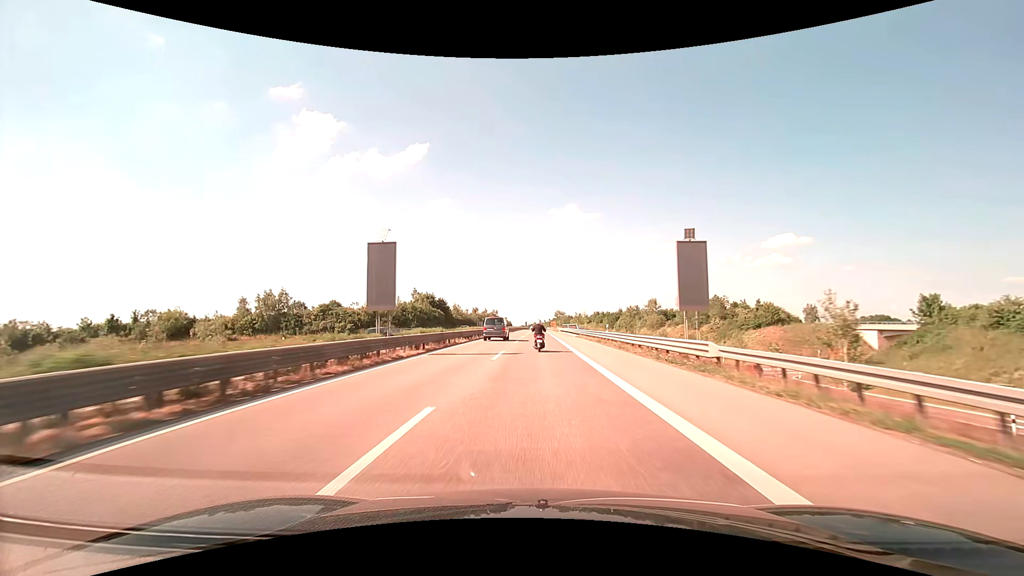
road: trunk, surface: asphalt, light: Day
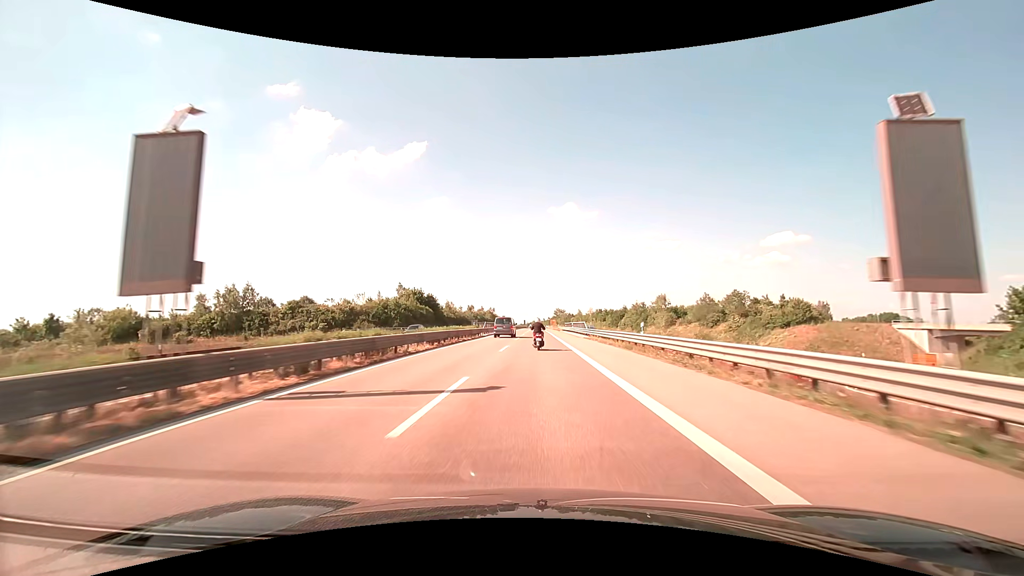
(0.0, +13.5) m; 0°
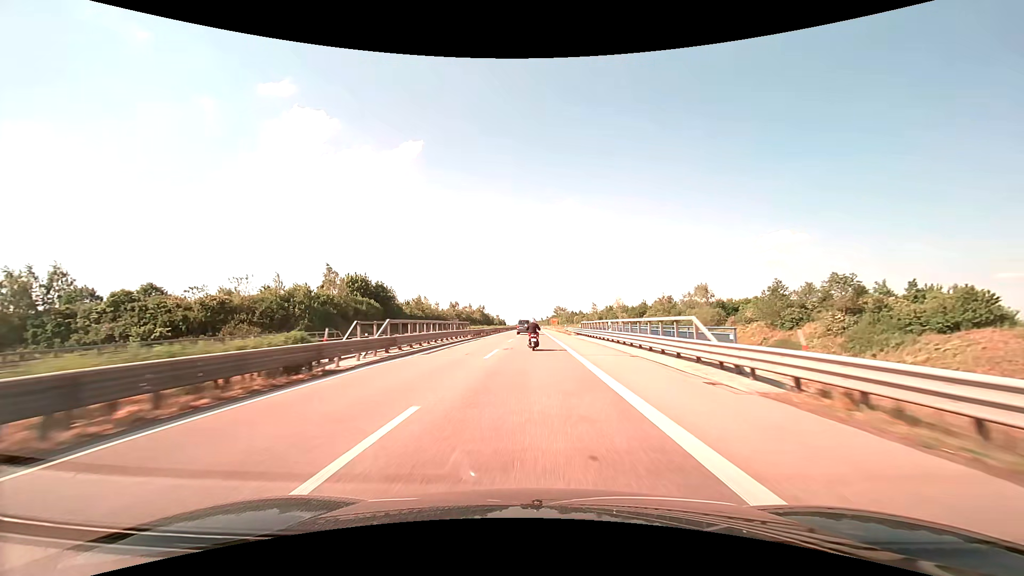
(+0.1, +40.2) m; 0°
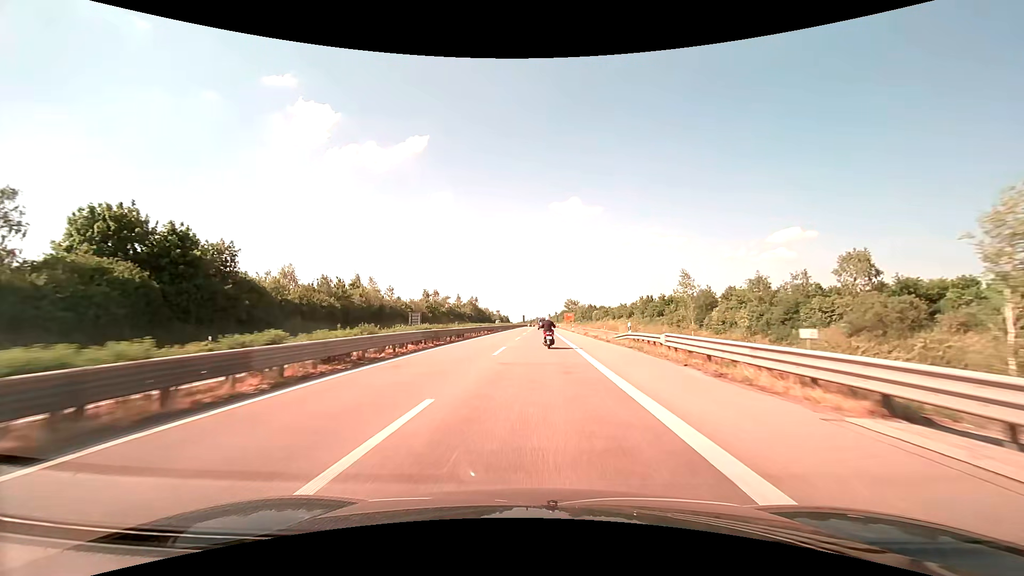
(-0.3, +53.0) m; -1°
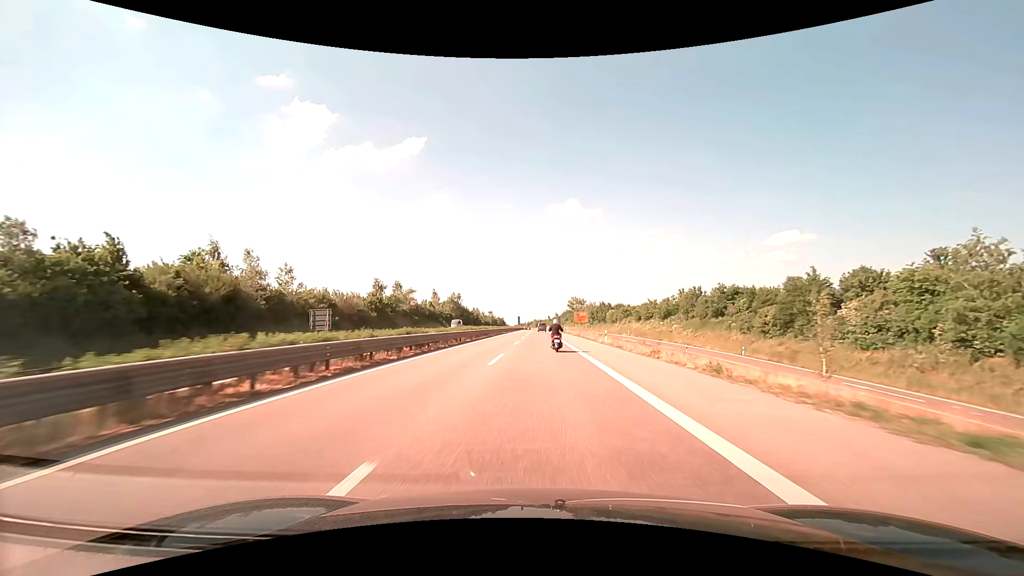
(0.0, +39.5) m; 0°
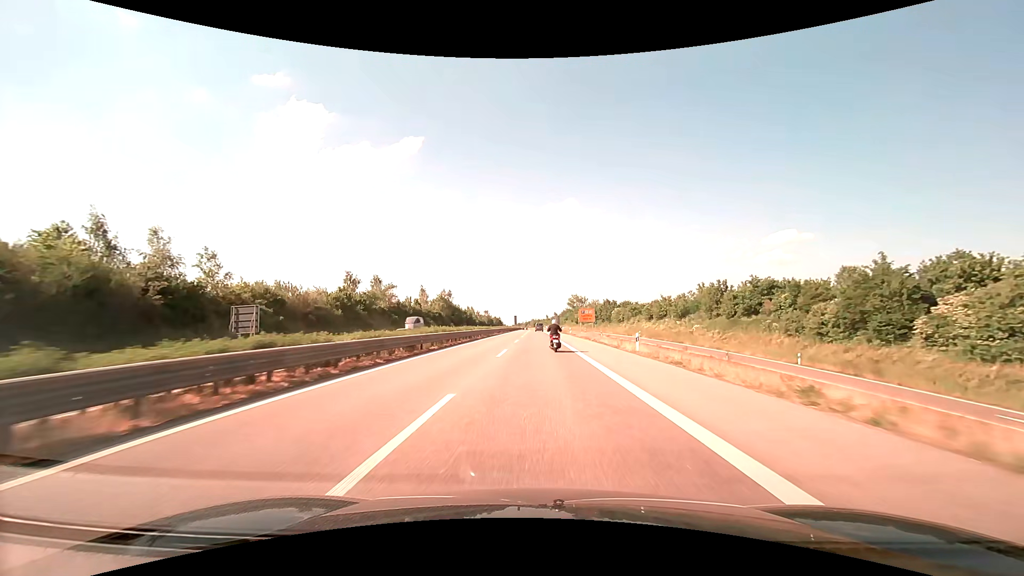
(0.0, +13.1) m; 0°
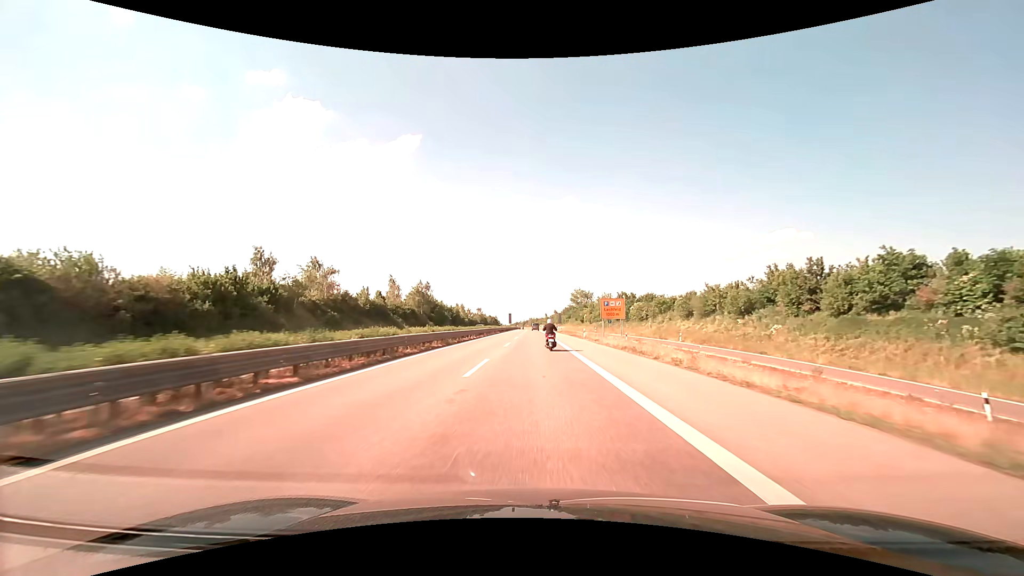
(+0.1, +26.2) m; 0°
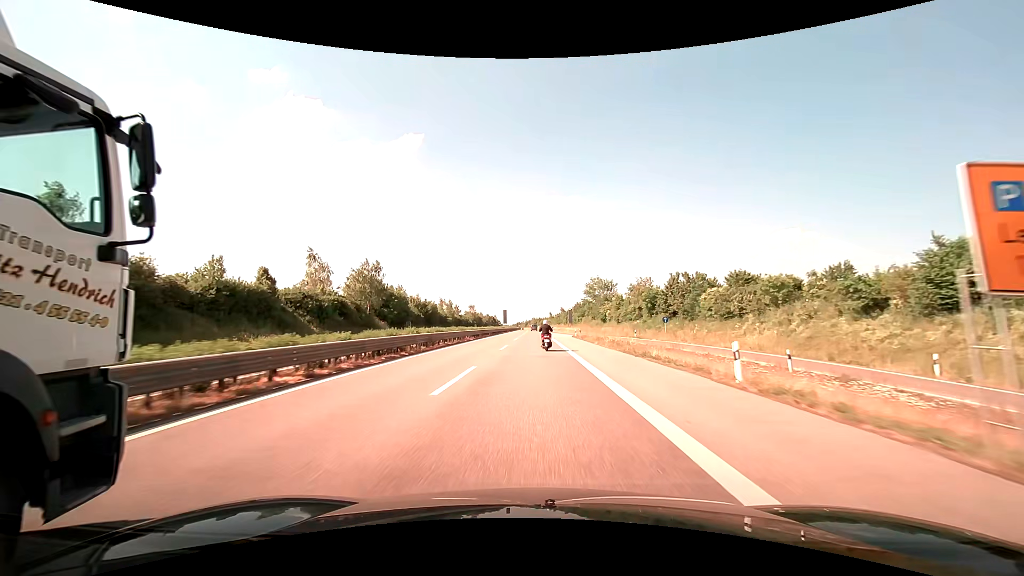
(-0.1, +39.1) m; 0°
(0, +10) (0, +20) (0, +30) (0, +40) (0, +50) (0, +60) (-1, +70) (-1, +80) (-1, +90) (-1, +100) m
